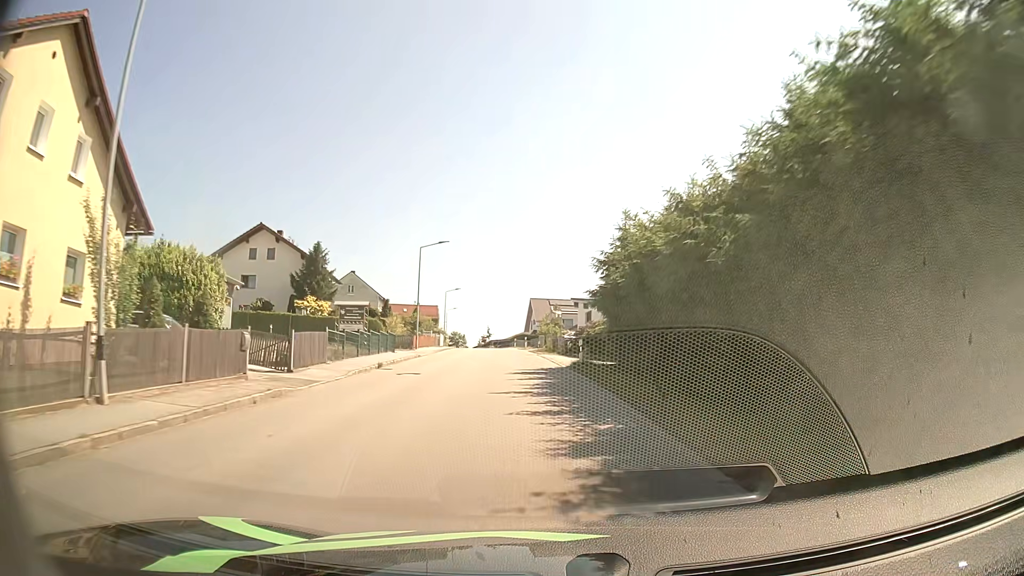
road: tertiary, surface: asphalt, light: Day
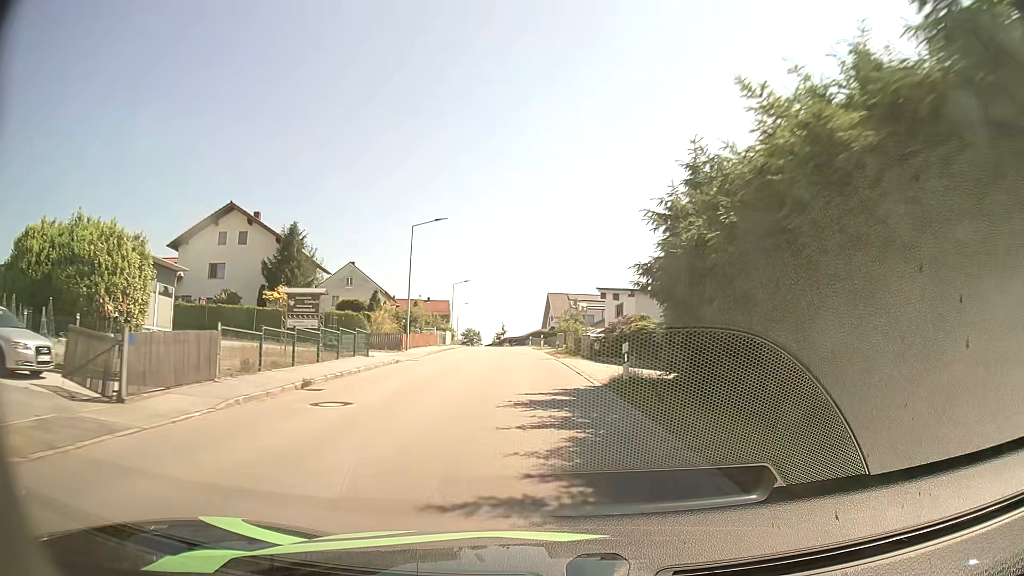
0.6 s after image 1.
(-0.2, +9.1) m; -2°
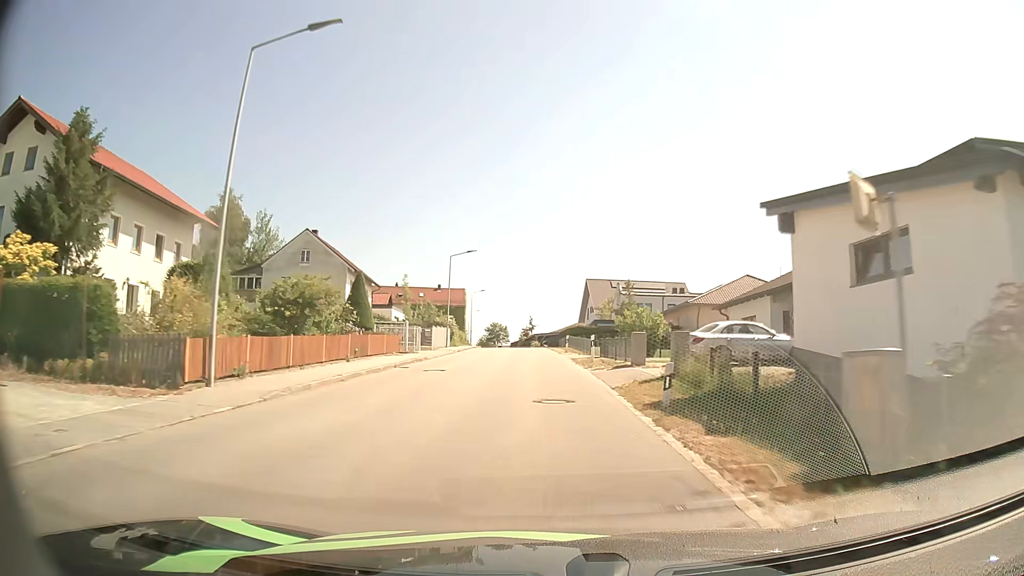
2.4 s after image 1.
(-0.8, +27.1) m; -3°
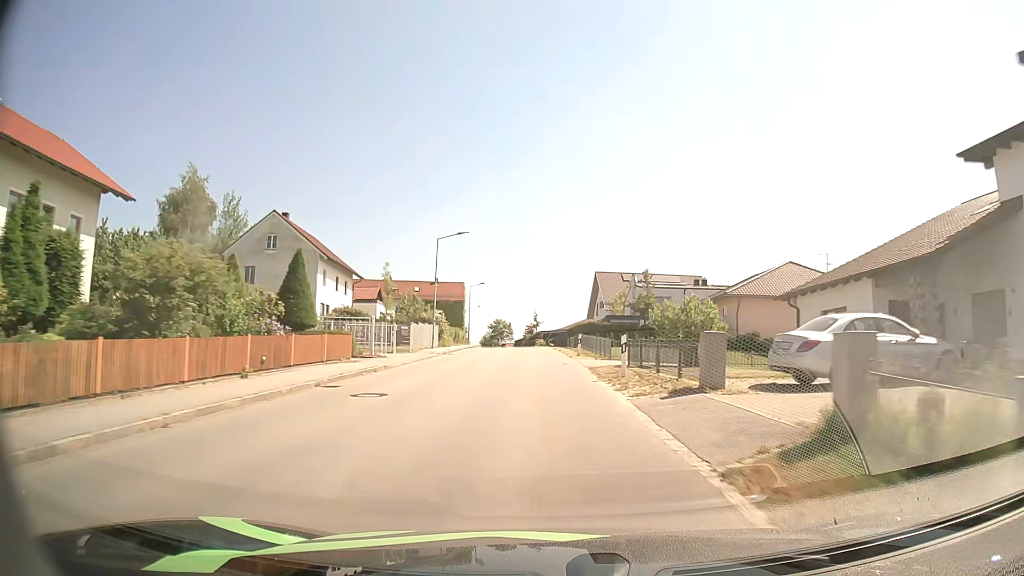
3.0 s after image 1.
(0.0, +9.0) m; -1°
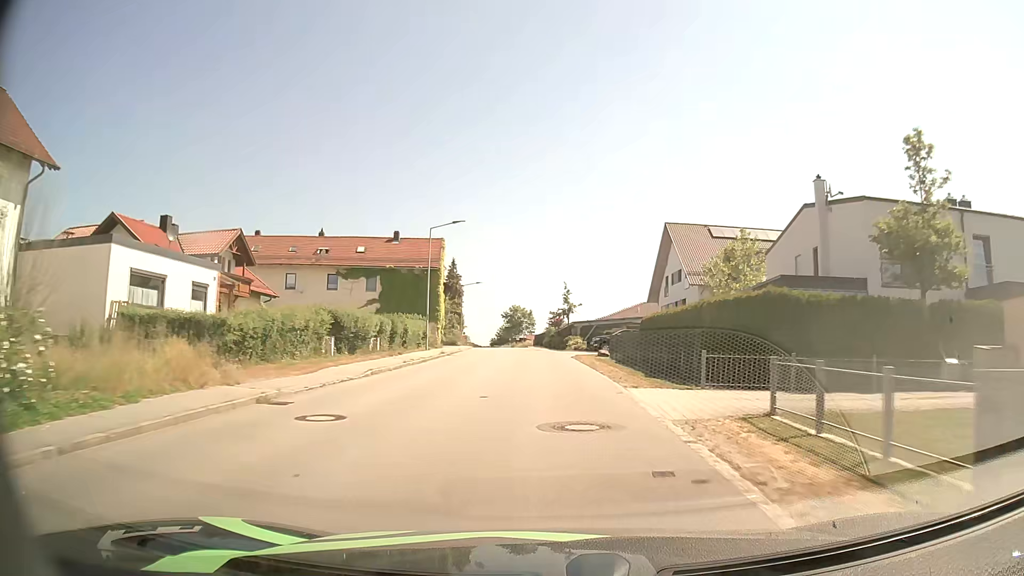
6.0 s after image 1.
(-1.0, +44.7) m; -2°
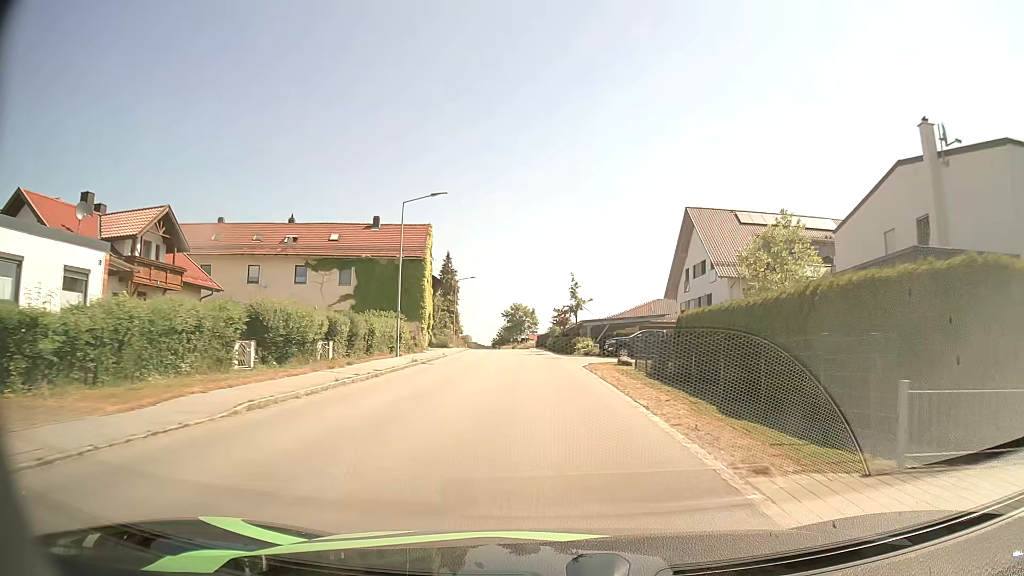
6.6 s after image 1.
(0.0, +8.7) m; 0°
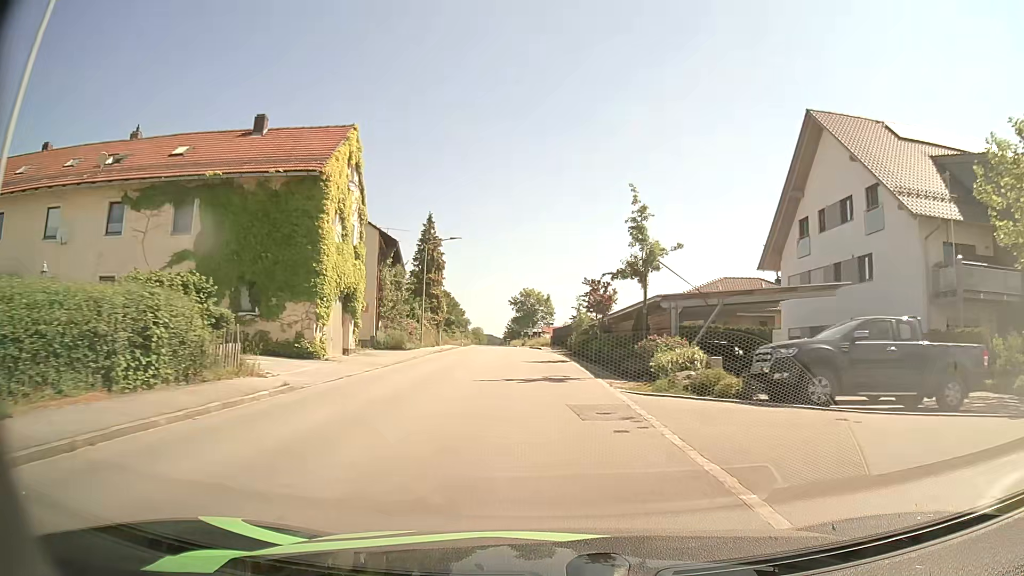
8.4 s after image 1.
(-0.3, +25.9) m; -1°
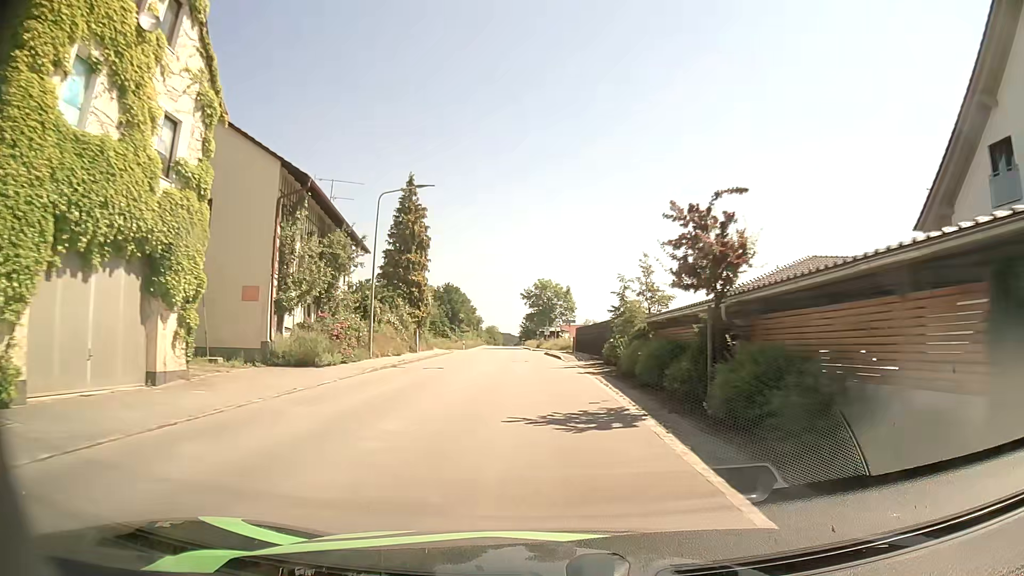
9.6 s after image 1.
(-0.2, +17.3) m; -1°
(0, +10) (0, +20) (-1, +30) (-2, +40) (-2, +50) (-3, +60) (-4, +70) (-4, +80) (-5, +90) (-6, +100) m
